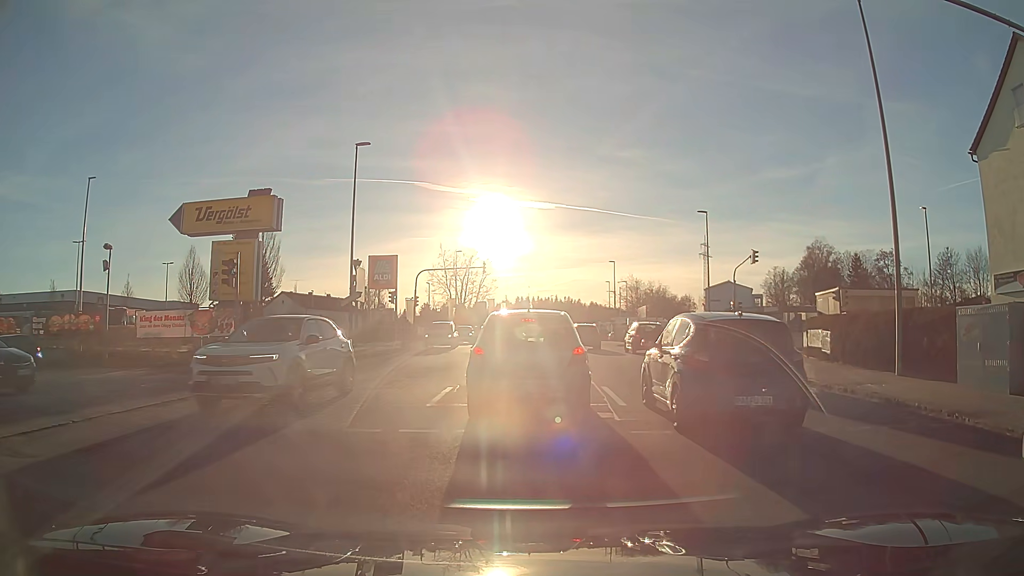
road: tertiary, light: Day
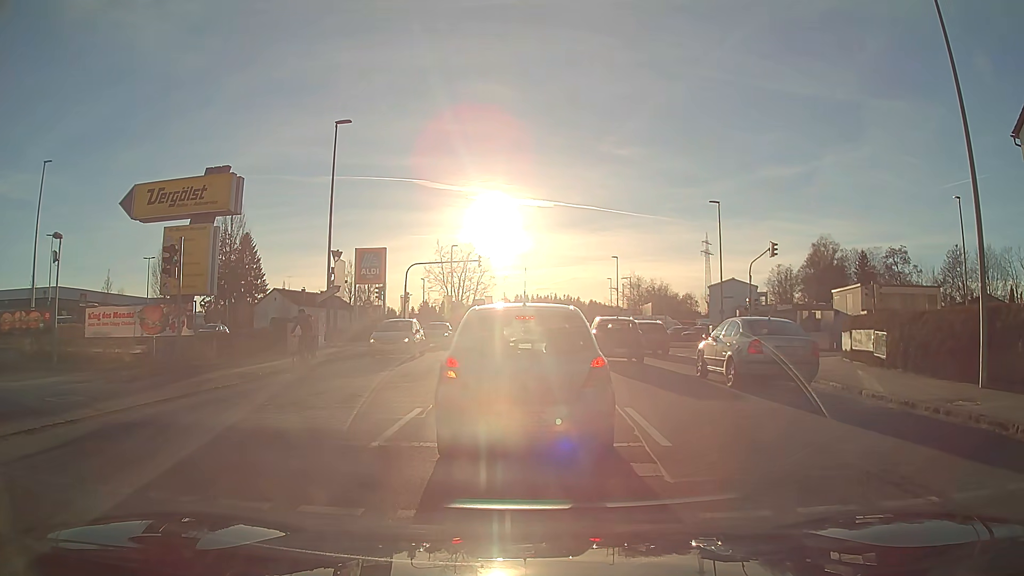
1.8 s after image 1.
(0.0, +3.5) m; 0°
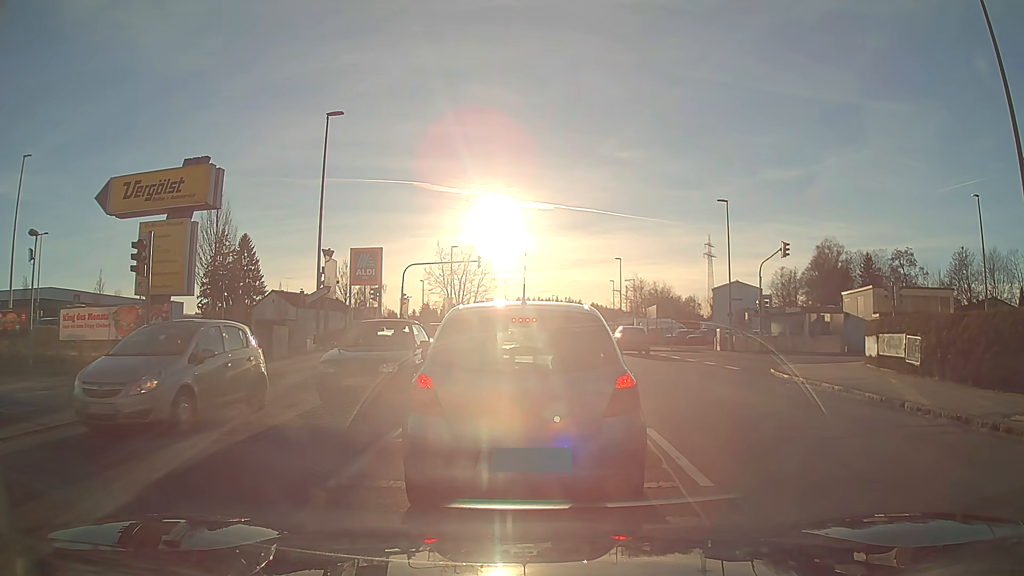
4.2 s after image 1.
(0.0, +1.6) m; 0°
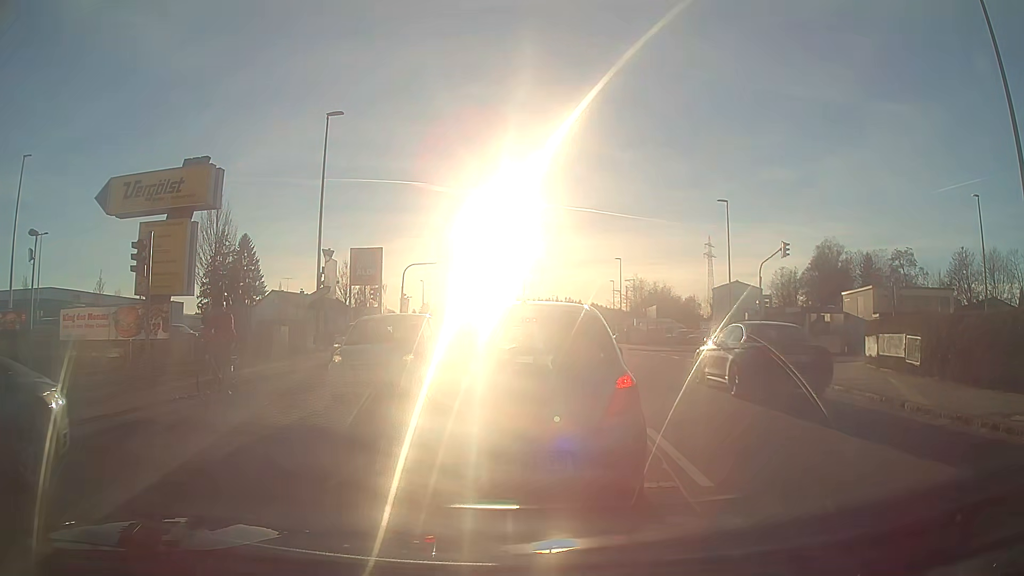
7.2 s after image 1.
(0.0, +0.1) m; 0°
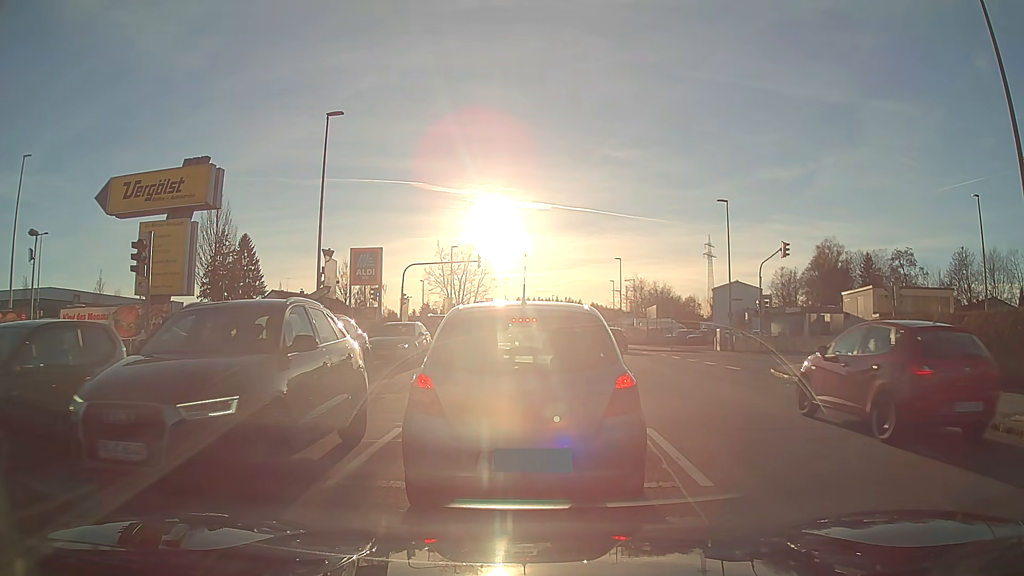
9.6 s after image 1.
(0.0, 0.0) m; 0°
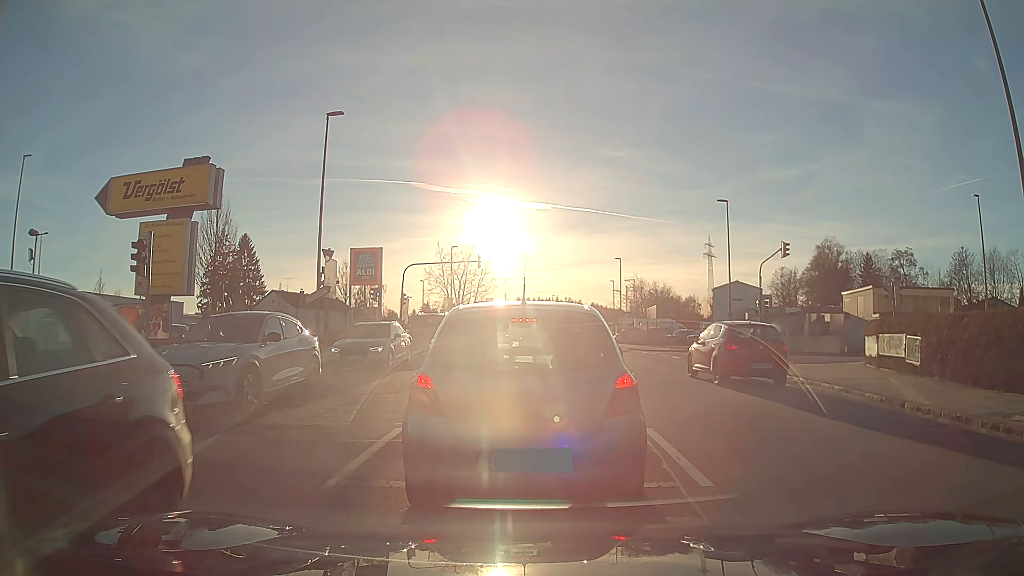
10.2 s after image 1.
(0.0, 0.0) m; 0°
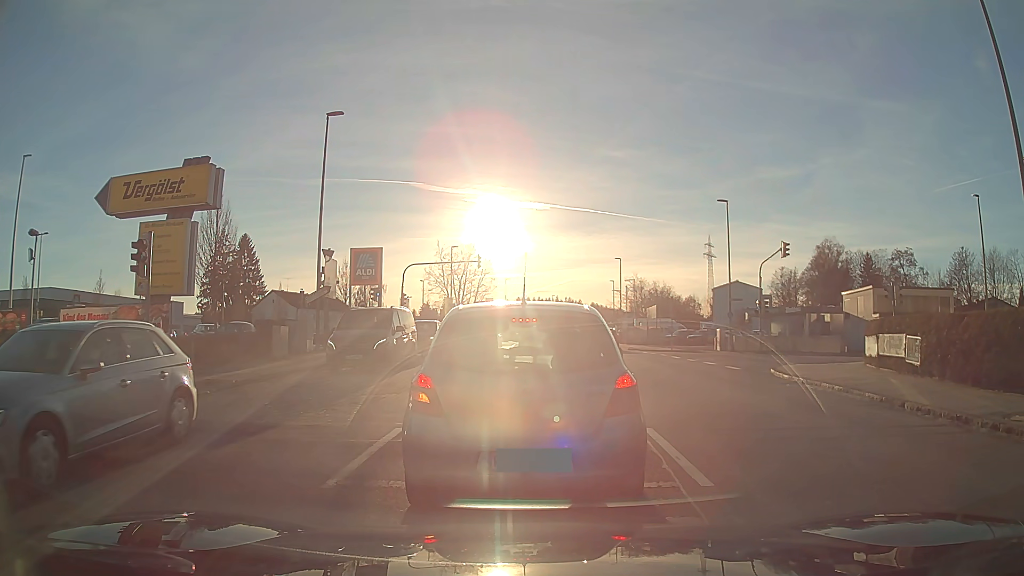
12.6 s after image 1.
(0.0, 0.0) m; 0°
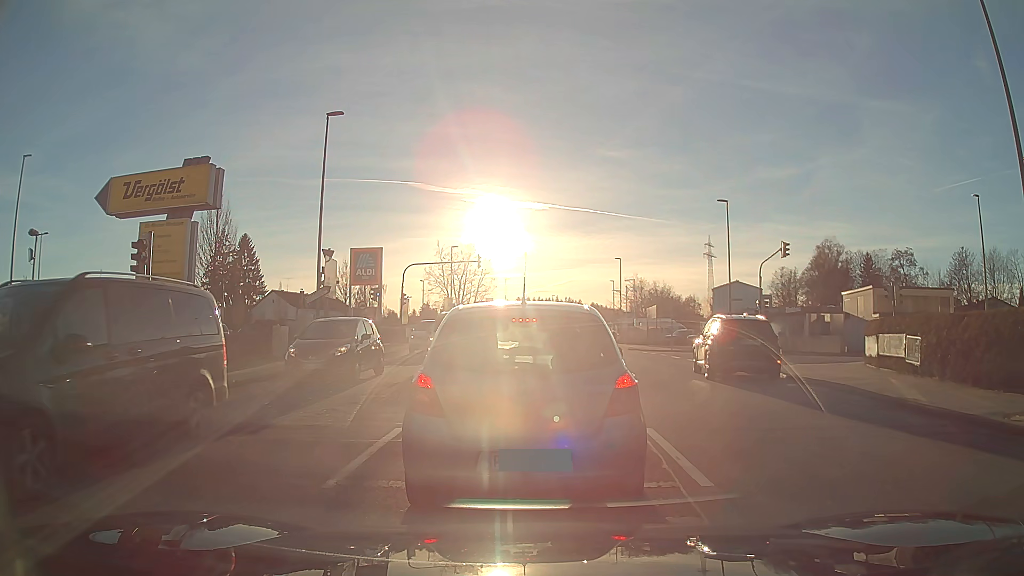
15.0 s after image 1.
(0.0, 0.0) m; 0°
